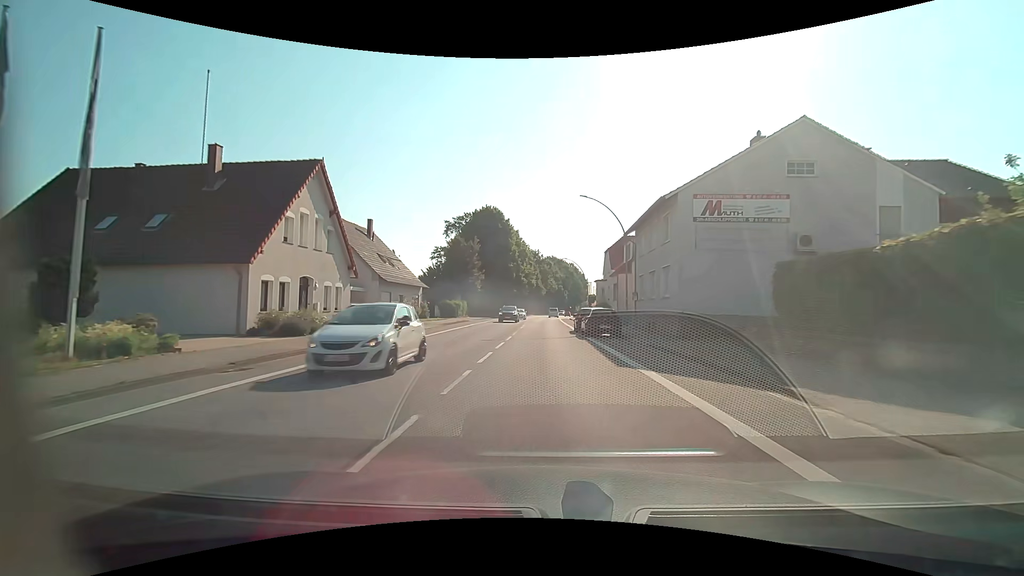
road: primary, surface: asphalt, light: Day
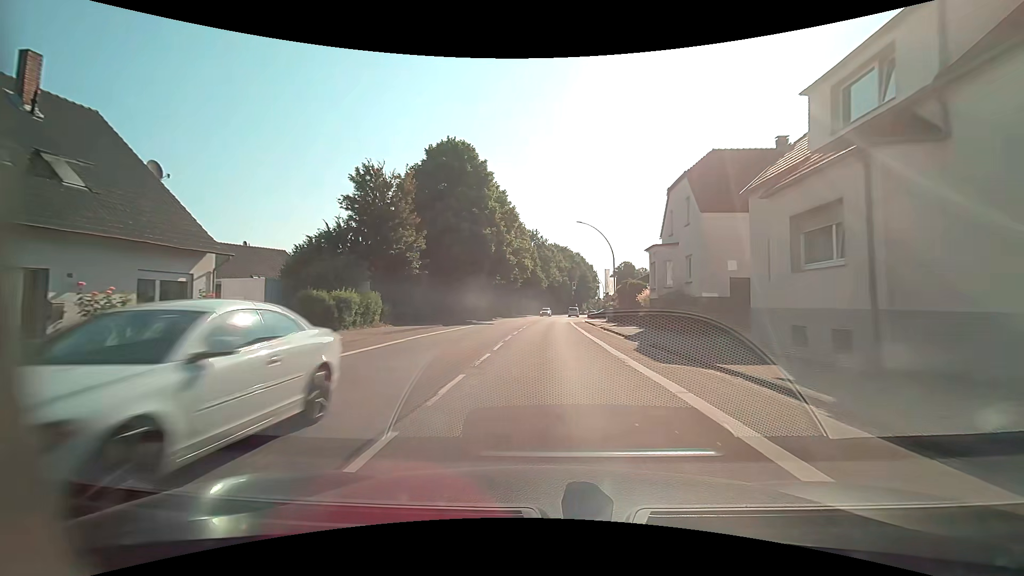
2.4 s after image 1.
(-0.1, +32.5) m; 0°
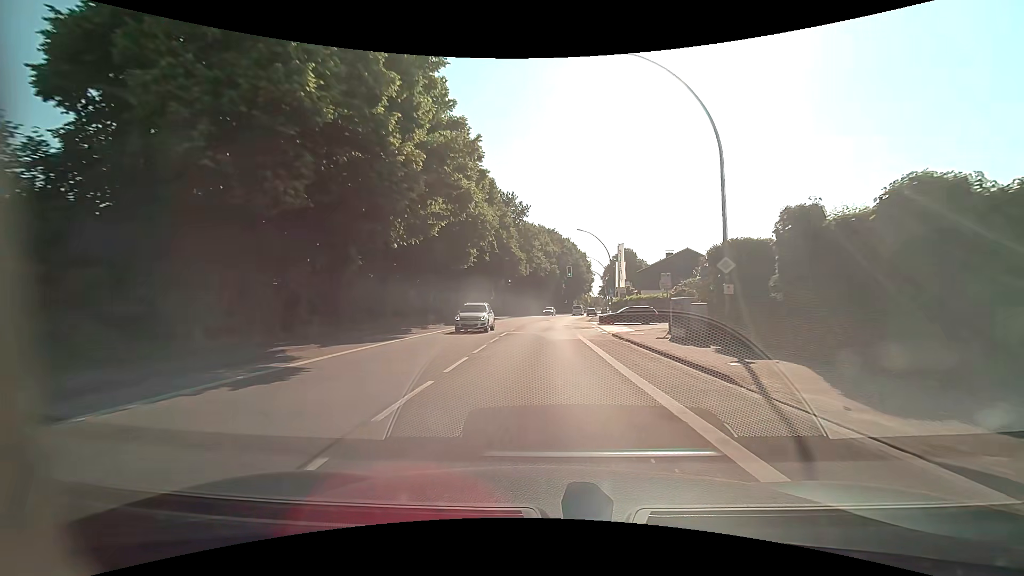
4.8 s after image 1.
(+0.2, +32.4) m; +1°
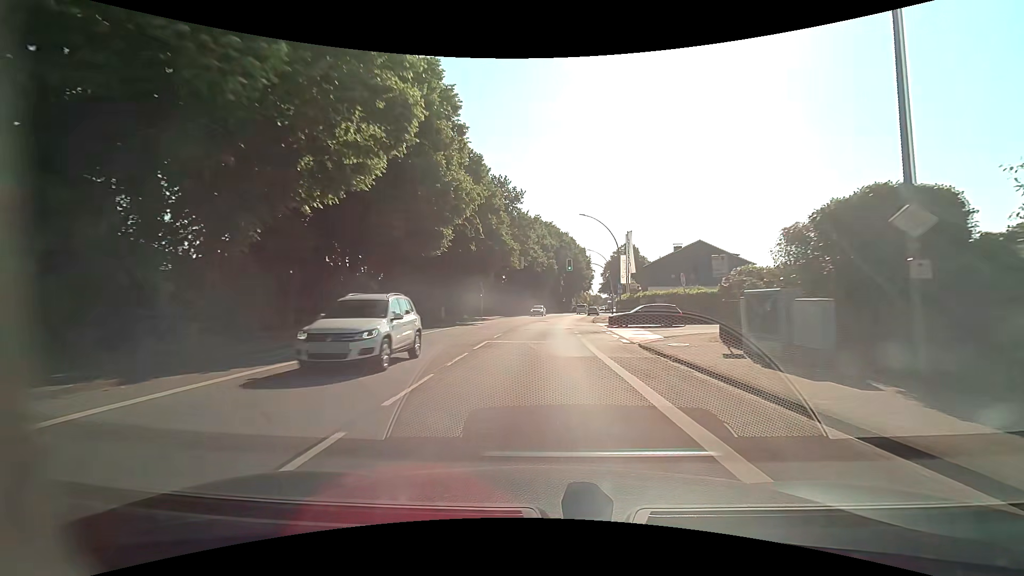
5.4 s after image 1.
(0.0, +8.1) m; +1°
(0, +10) (0, +20) (0, +30) (+1, +40) (+1, +50) (+2, +60) (+3, +70) (+4, +80) (+5, +90) (+7, +100) m
